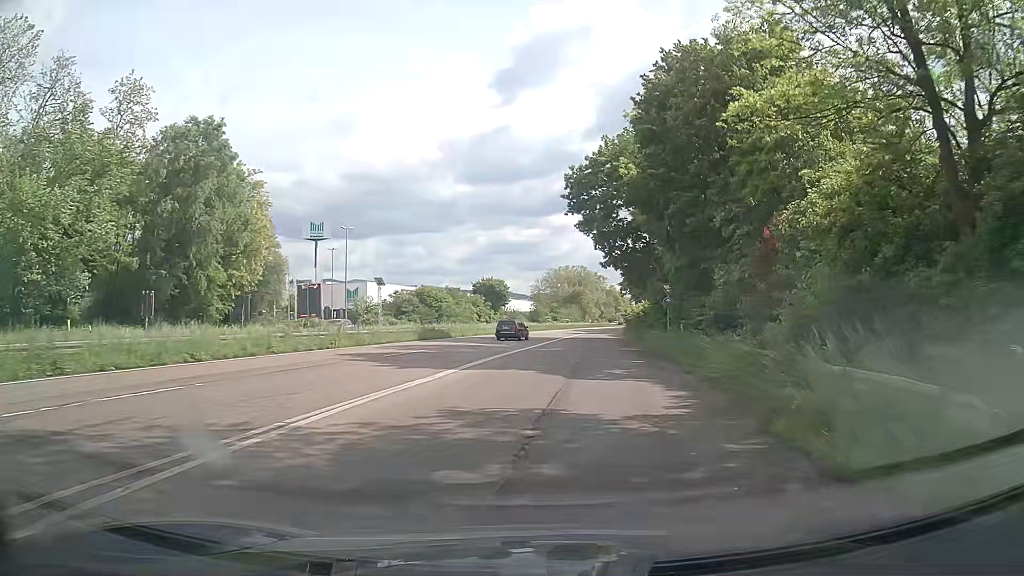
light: Day
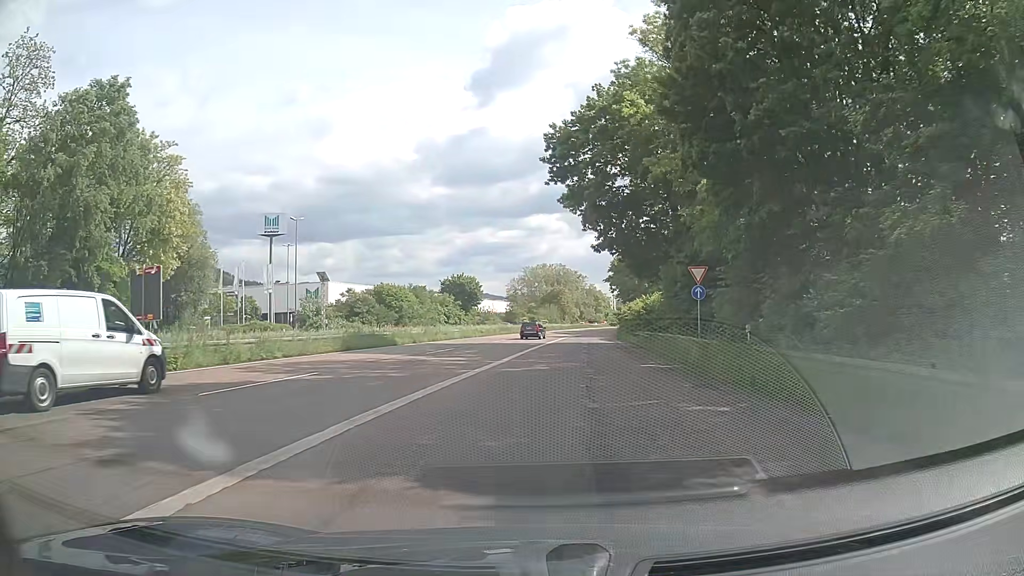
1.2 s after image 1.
(+0.2, +13.3) m; +1°
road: trunk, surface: asphalt
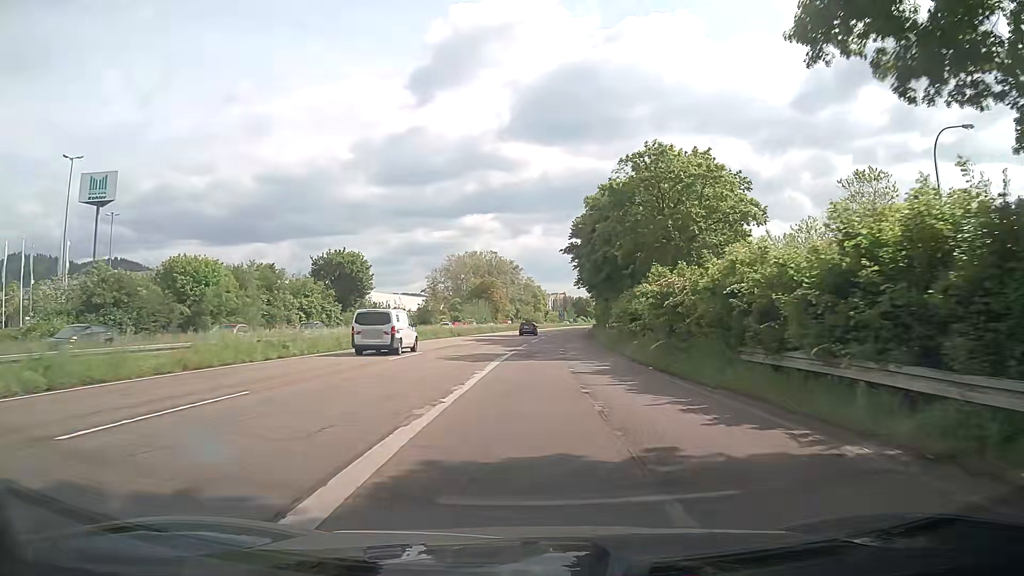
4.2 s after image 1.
(+2.5, +41.1) m; +6°
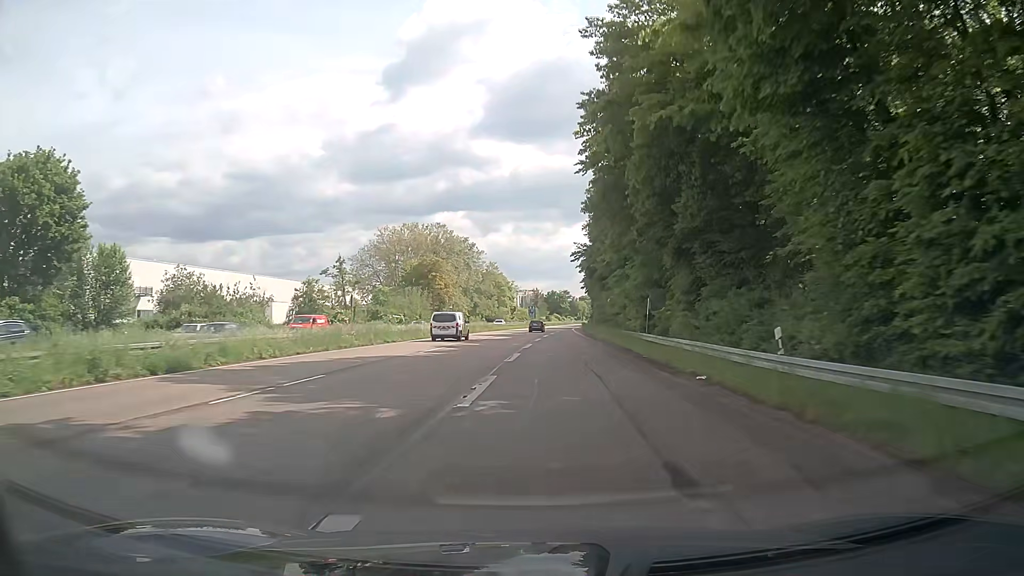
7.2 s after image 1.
(+2.0, +50.6) m; +3°
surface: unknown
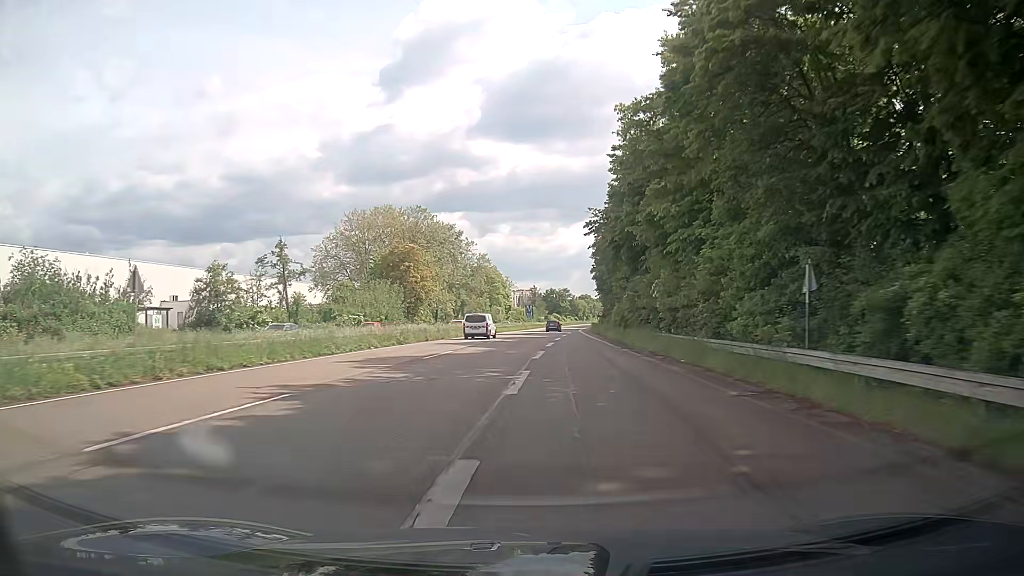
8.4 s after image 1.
(+0.1, +22.2) m; 0°
(0, +10) (0, +20) (0, +30) (0, +40) (+1, +50) (+1, +60) (+2, +70) (+2, +80) (+3, +90) (+4, +100) m
